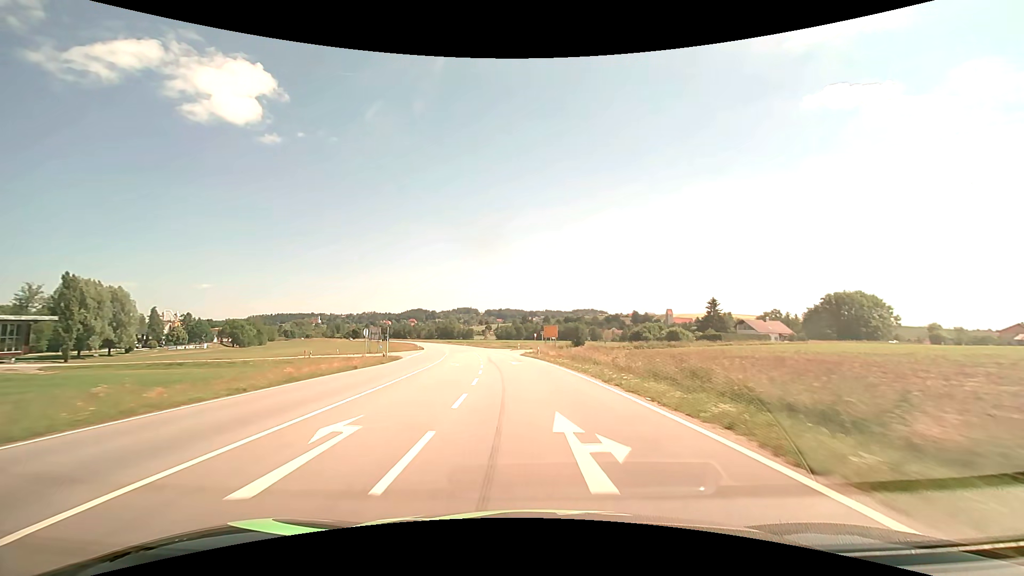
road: secondary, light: Day
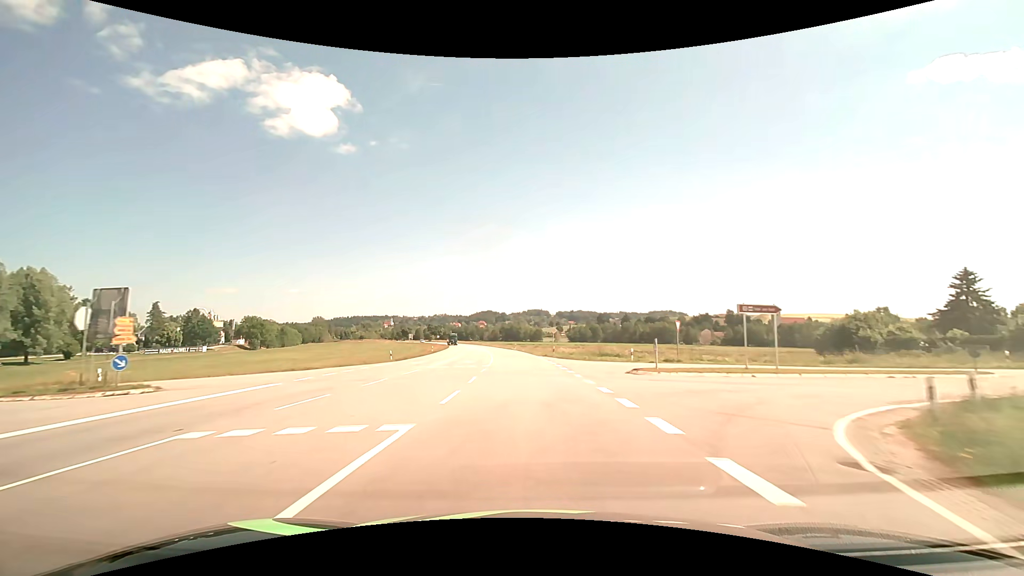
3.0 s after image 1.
(-4.1, +58.8) m; -8°
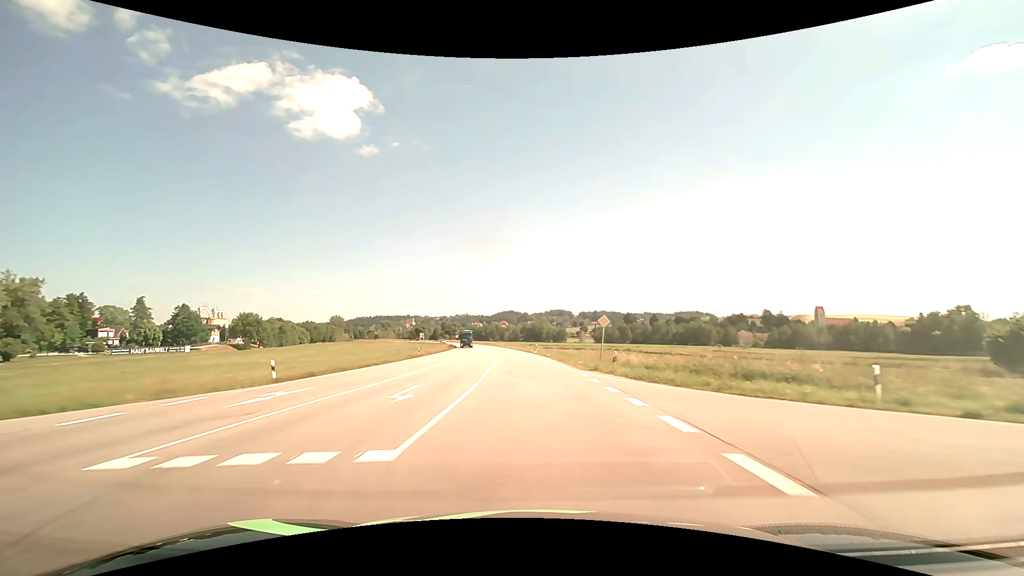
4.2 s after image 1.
(-0.6, +23.6) m; -3°
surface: asphalt
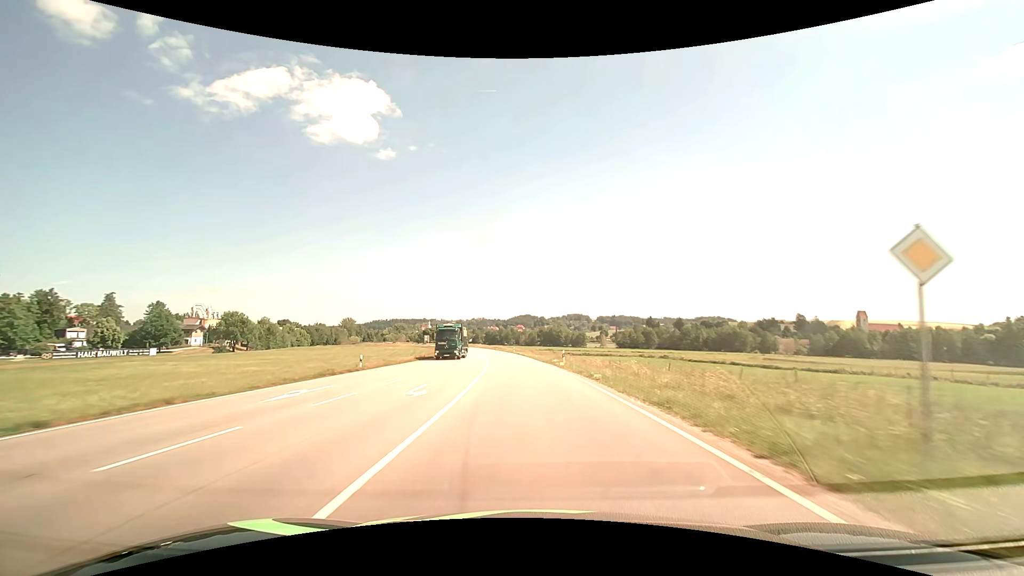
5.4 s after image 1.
(-0.4, +23.7) m; -2°
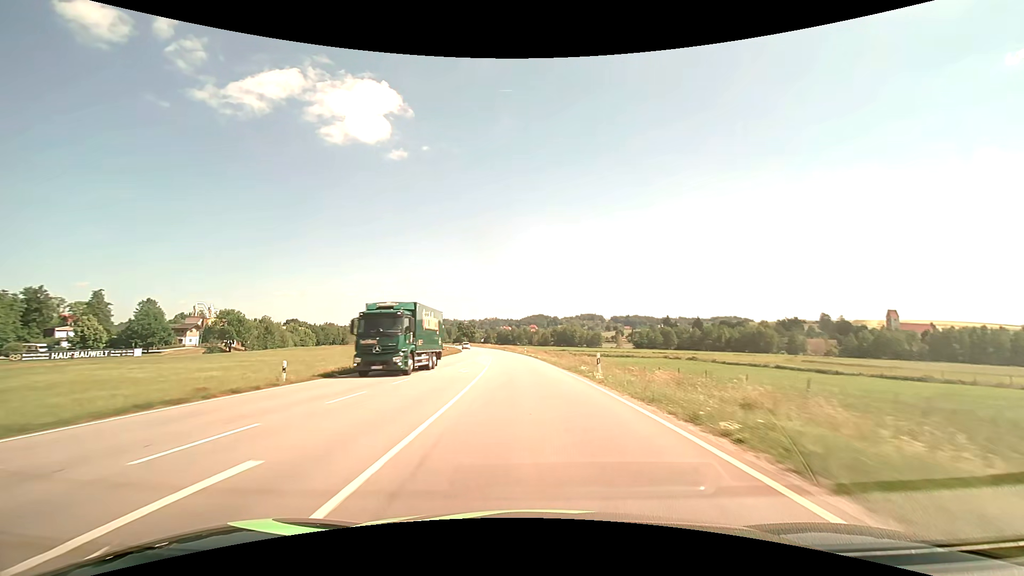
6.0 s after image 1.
(-0.1, +11.8) m; -1°
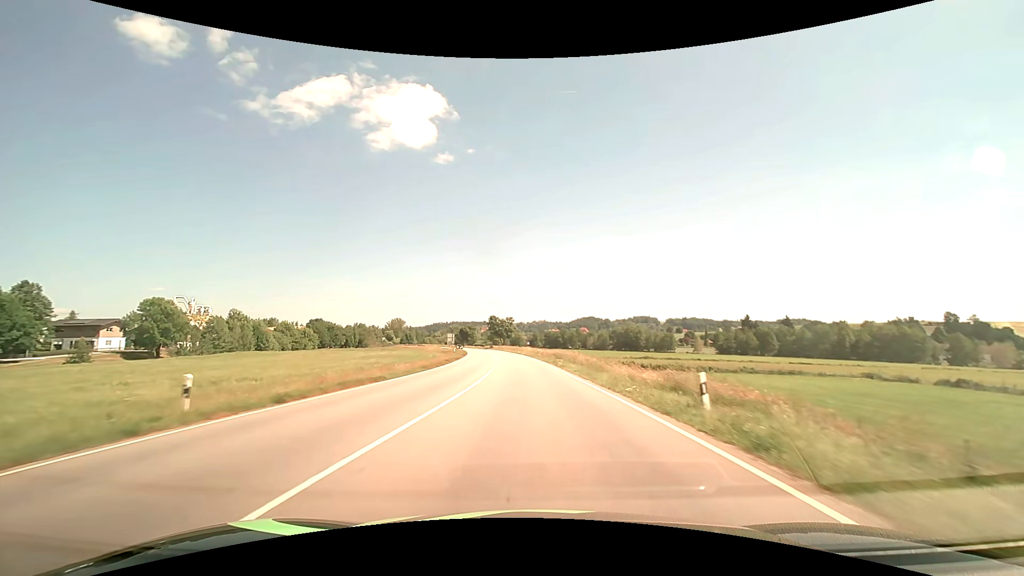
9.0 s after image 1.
(-3.4, +59.2) m; -6°
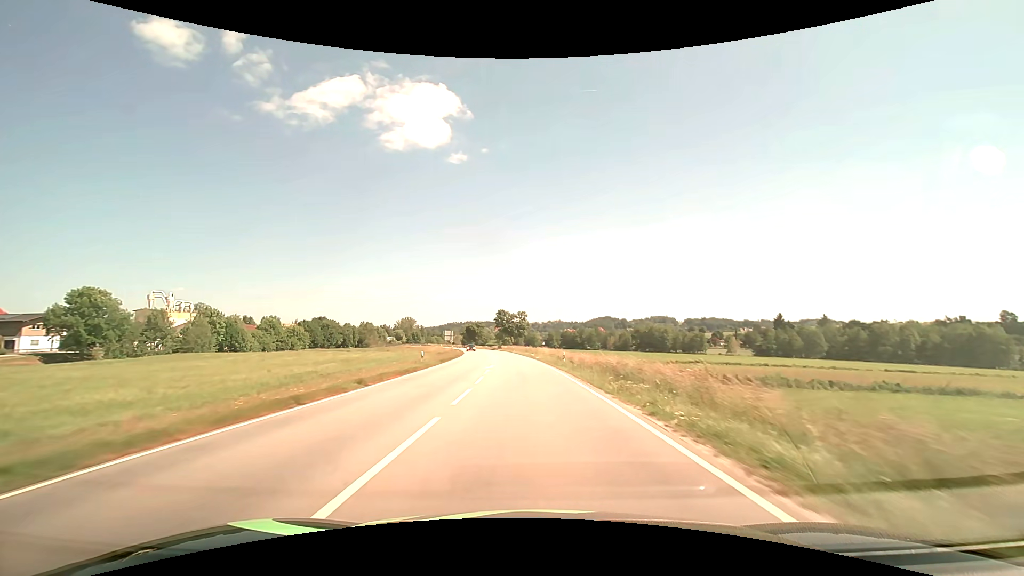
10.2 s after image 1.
(-0.3, +23.9) m; -2°
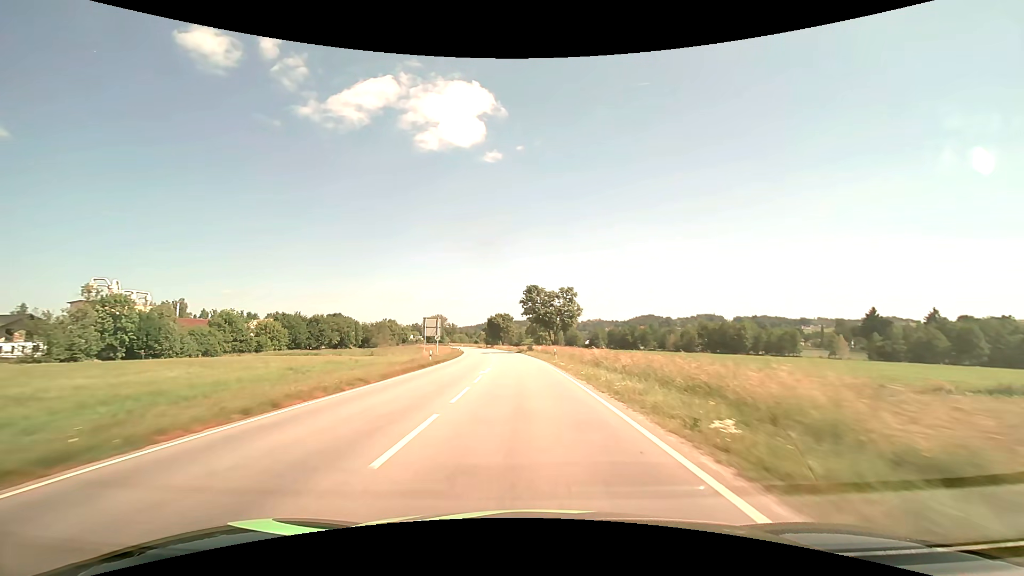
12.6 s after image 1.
(-1.8, +48.0) m; -4°
(0, +10) (0, +20) (-1, +30) (-1, +40) (-2, +50) (-3, +60) (-4, +70) (-5, +80) (-7, +90) (-8, +100) m
